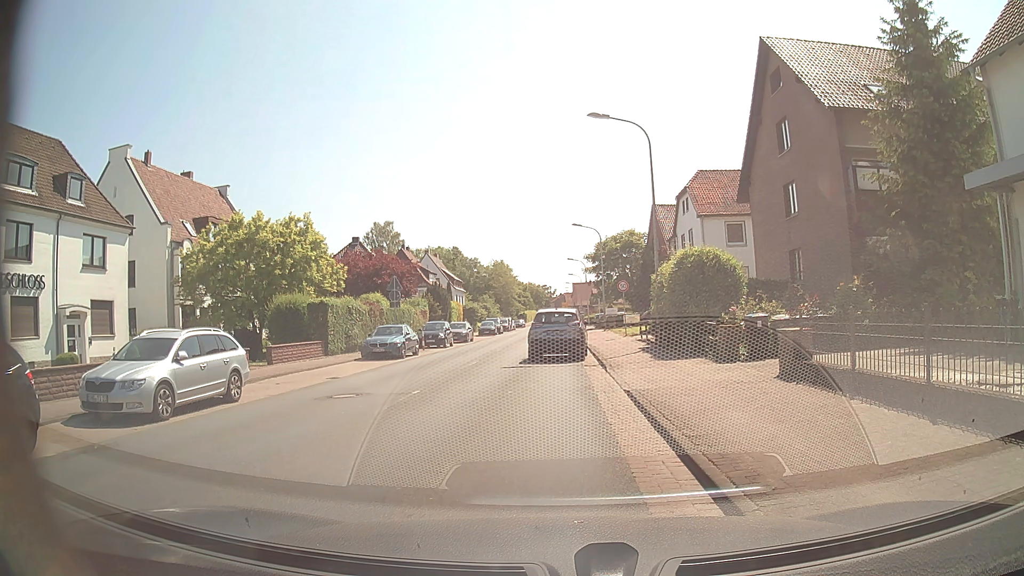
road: secondary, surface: asphalt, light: Day
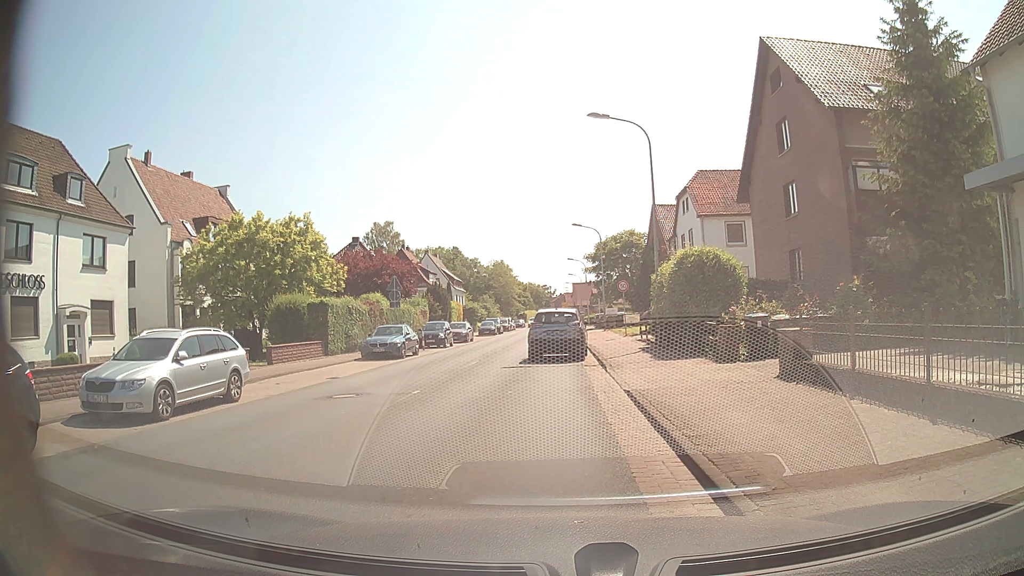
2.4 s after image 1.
(0.0, 0.0) m; 0°
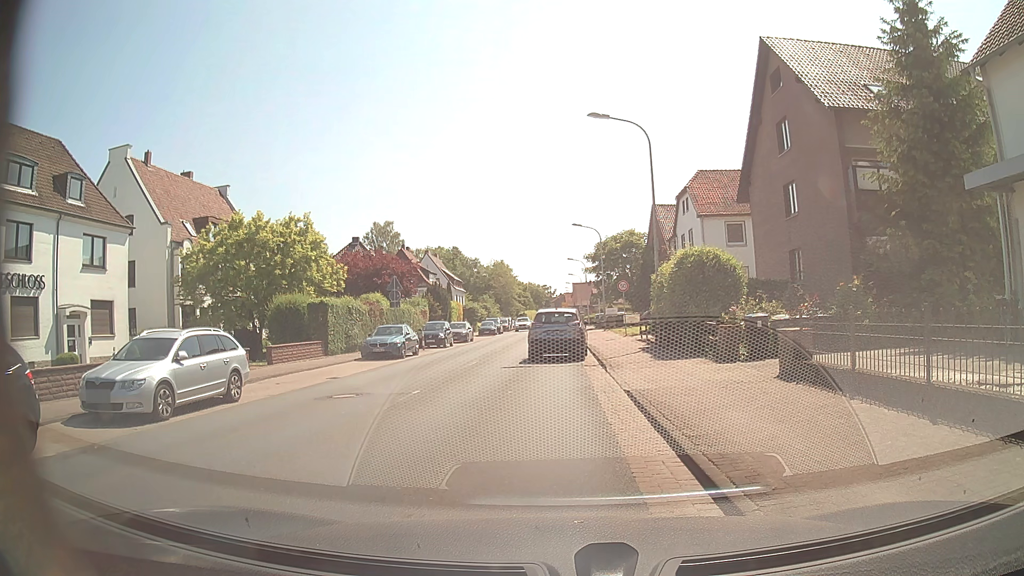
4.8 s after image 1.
(0.0, 0.0) m; 0°
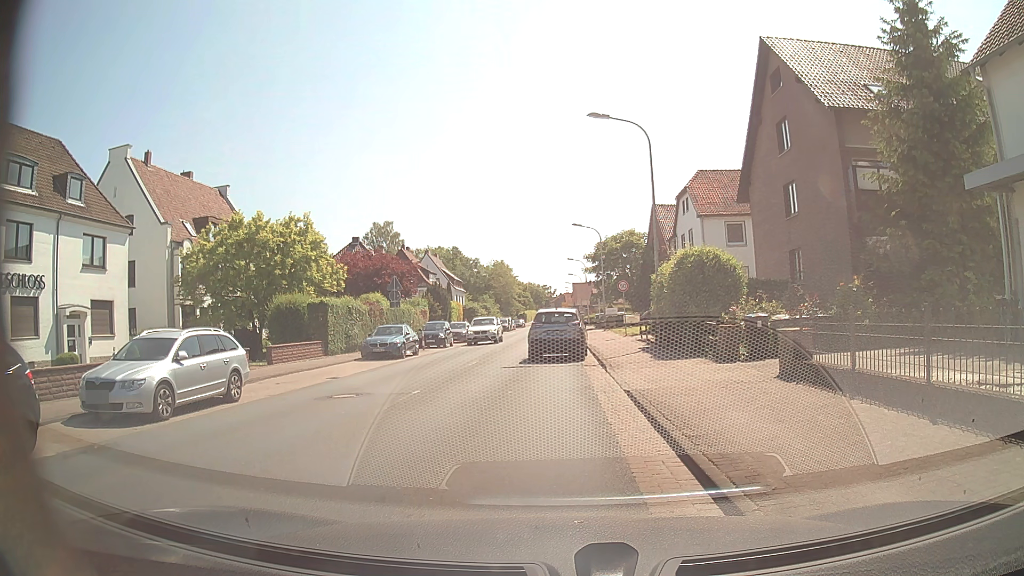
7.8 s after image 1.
(0.0, 0.0) m; 0°
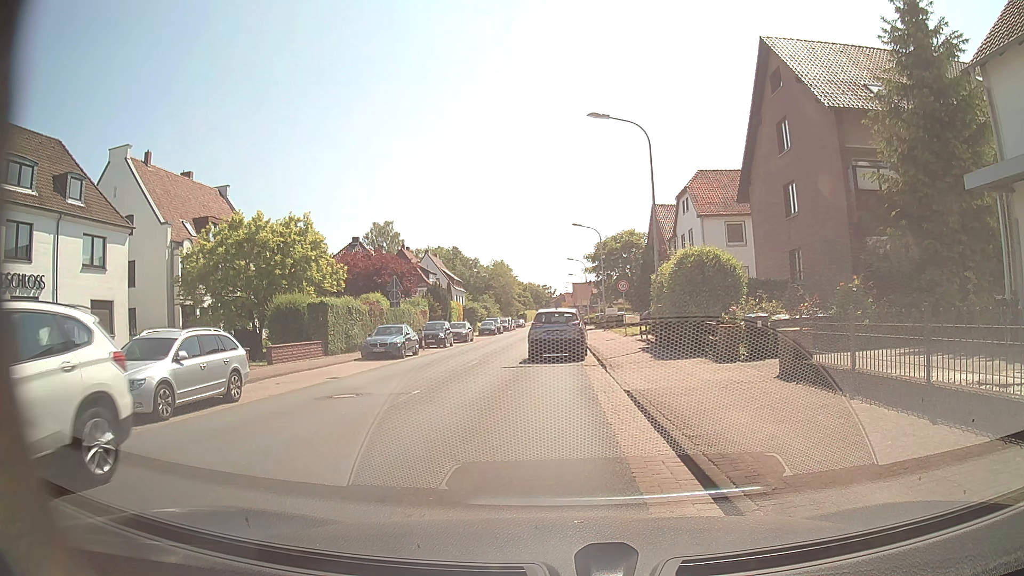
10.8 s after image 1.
(0.0, 0.0) m; 0°
(-1, +10) (-3, +20) (-4, +30) (-4, +40) (-4, +50) (-4, +60) (-4, +70) (-4, +80) (-4, +90) (-3, +100) m
